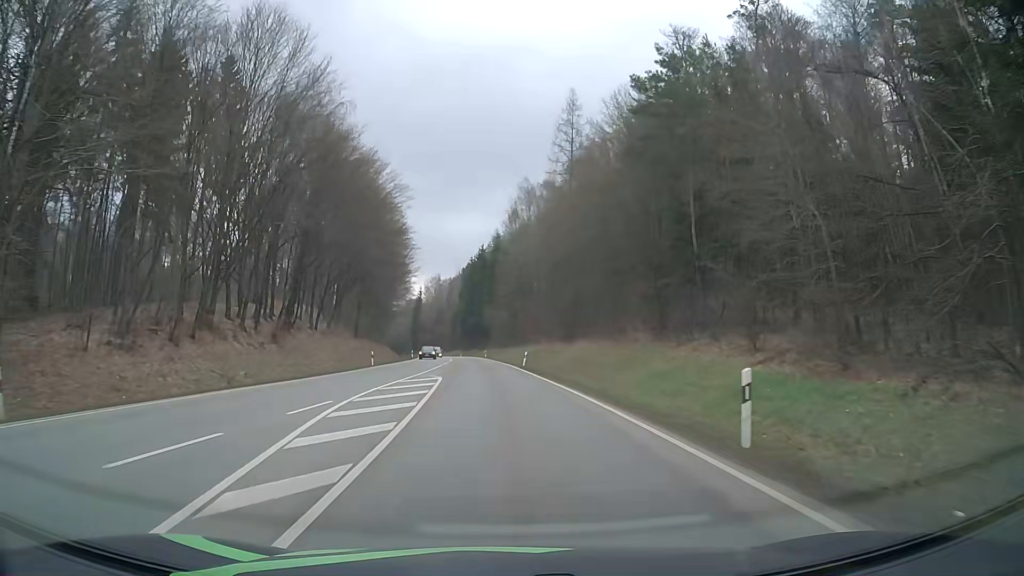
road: secondary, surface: asphalt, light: Day
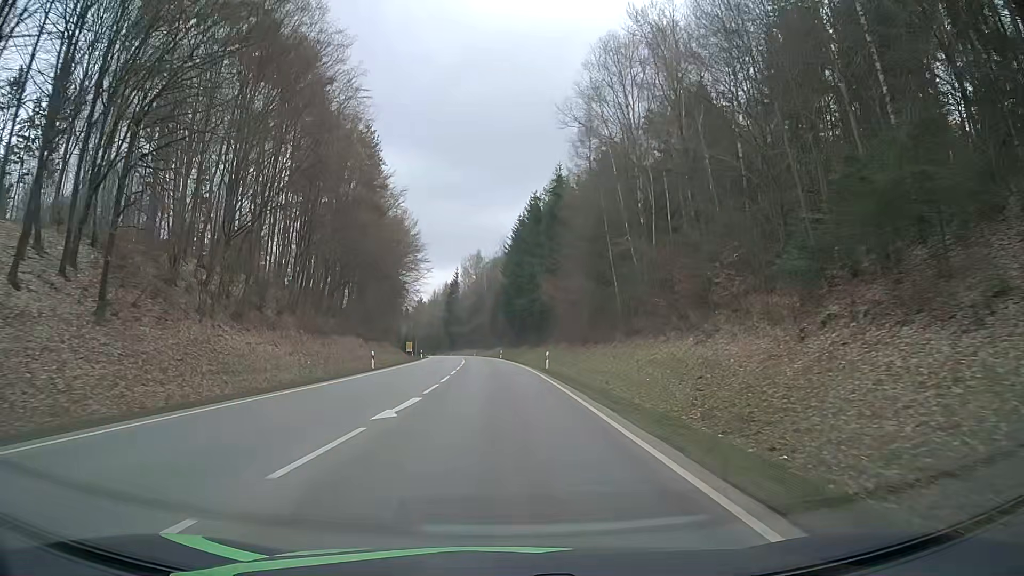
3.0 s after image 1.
(-2.2, +54.8) m; -5°
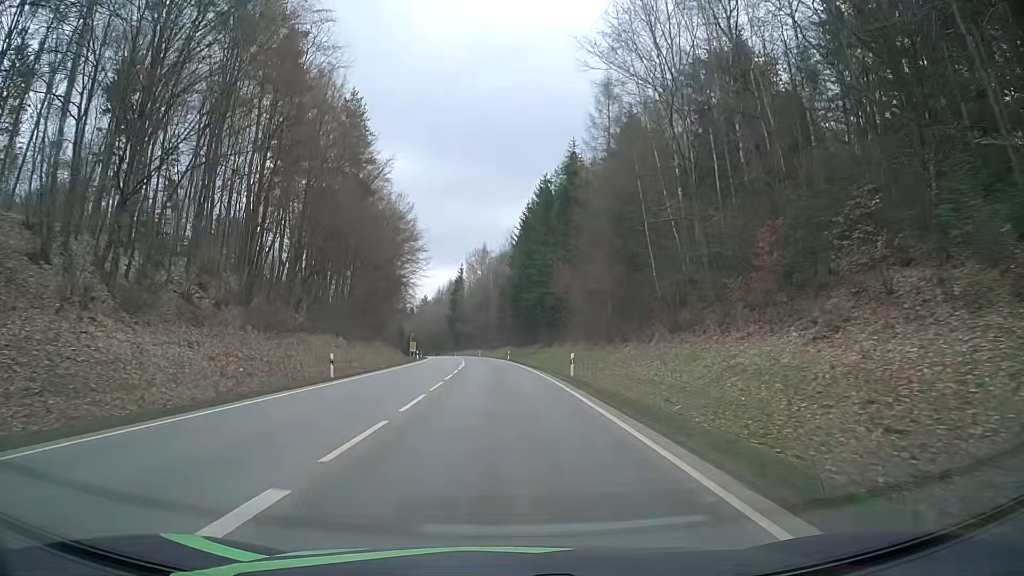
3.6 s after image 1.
(0.0, +11.0) m; 0°
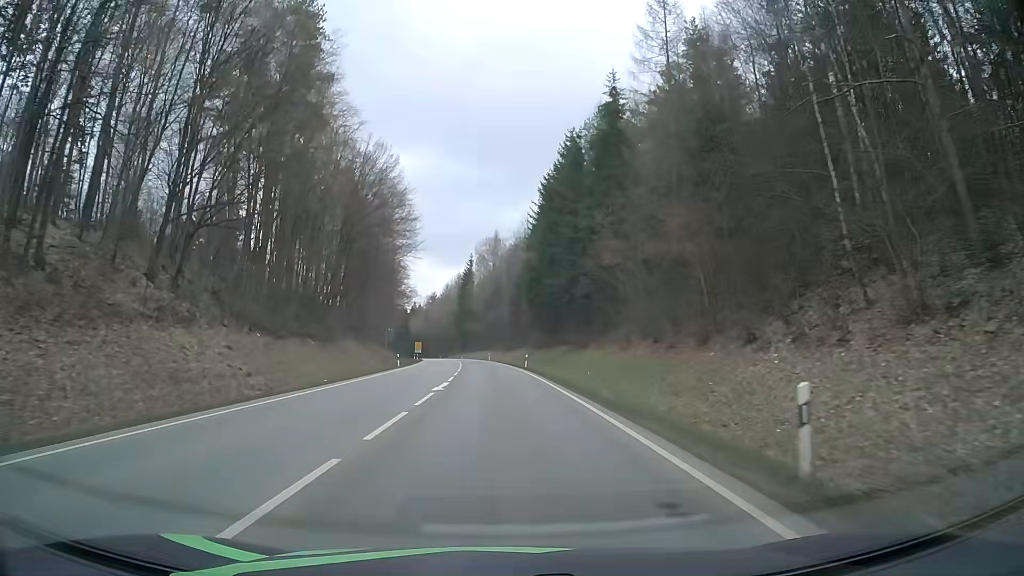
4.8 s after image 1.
(-0.2, +22.1) m; -1°
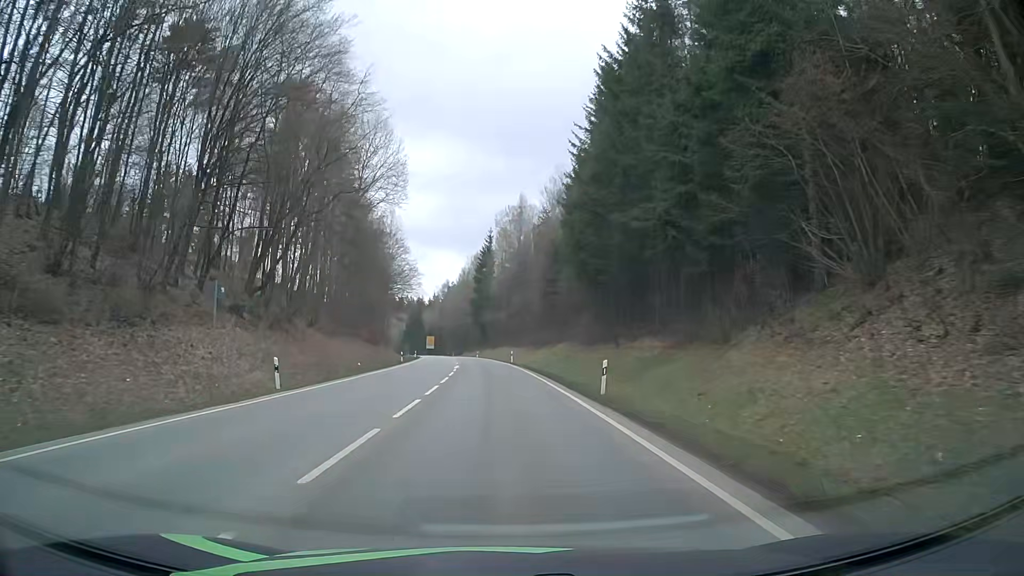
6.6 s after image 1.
(-0.4, +33.6) m; -2°
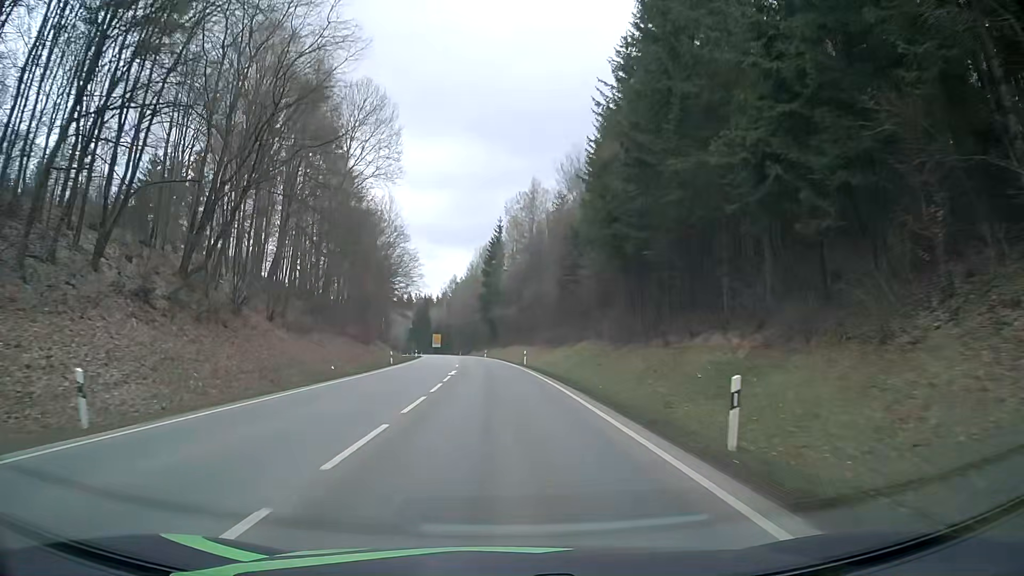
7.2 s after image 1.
(-0.1, +11.3) m; -1°
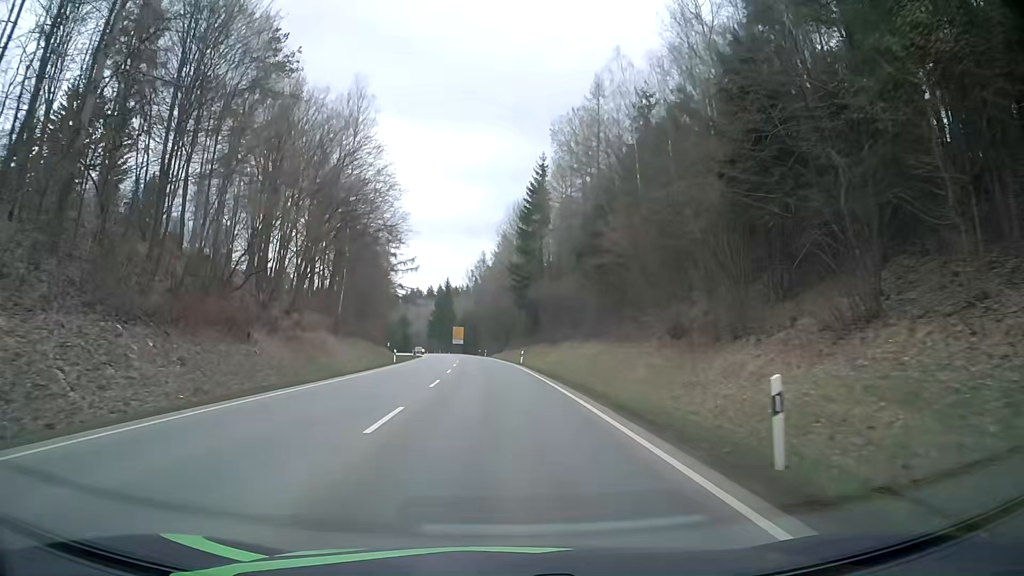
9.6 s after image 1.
(-1.0, +45.4) m; -3°
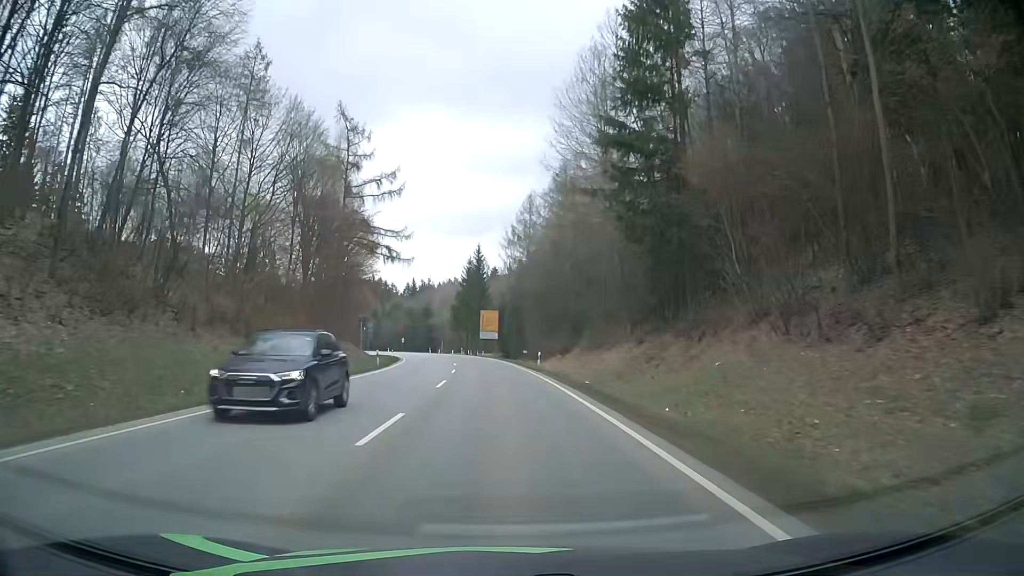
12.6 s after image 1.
(-1.9, +57.7) m; -3°
(0, +10) (0, +20) (-1, +30) (-1, +40) (-2, +50) (-3, +60) (-5, +70) (-6, +80) (-8, +89) (-10, +99) m
